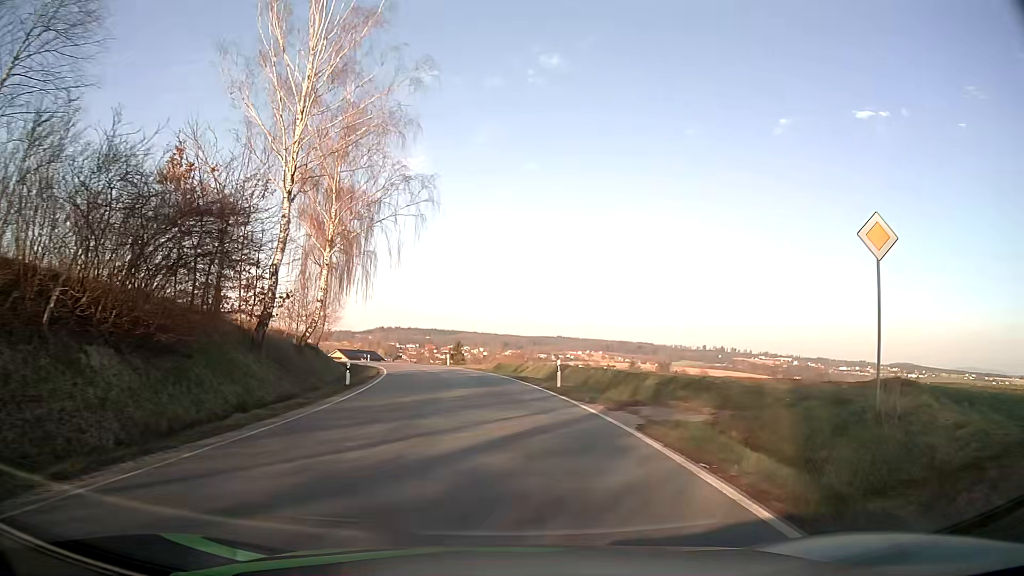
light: Day
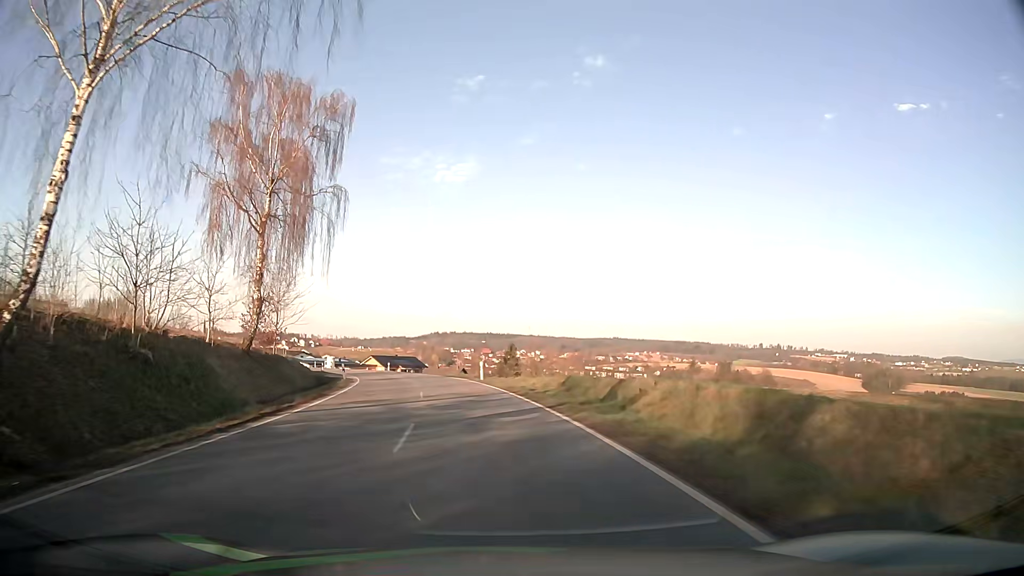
(-0.5, +25.8) m; -4°
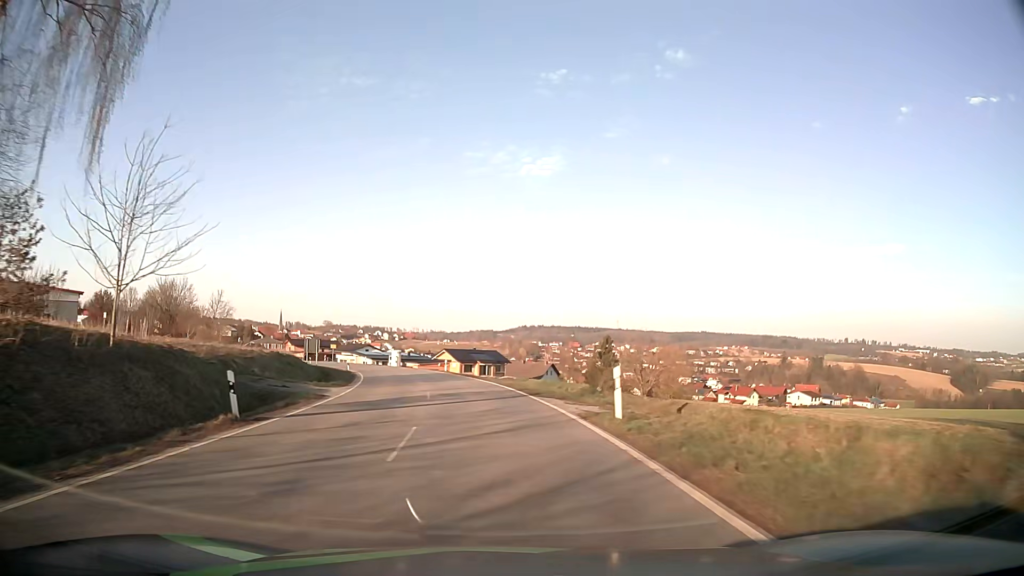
(-1.6, +25.2) m; -7°
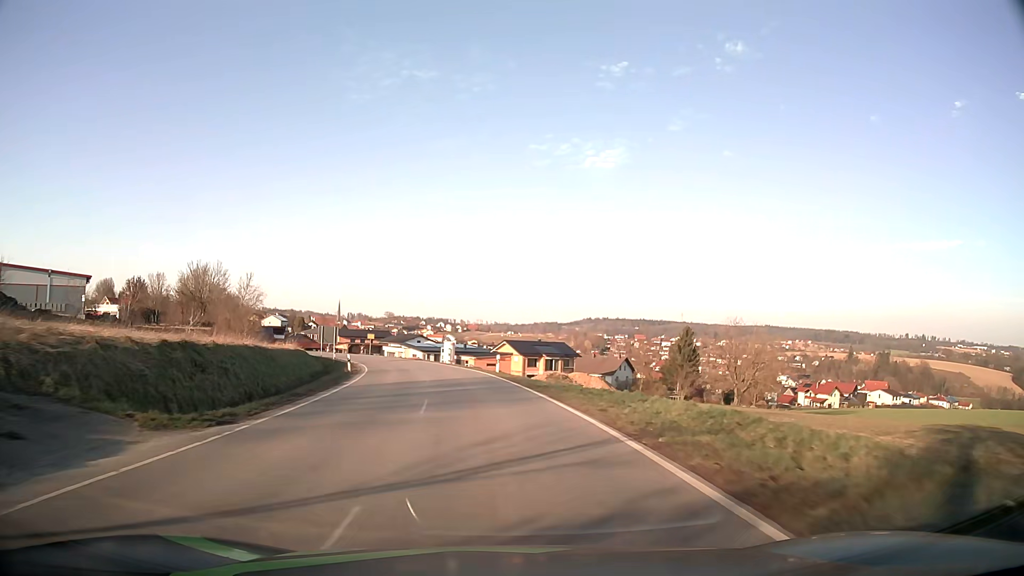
(-0.9, +18.7) m; -5°
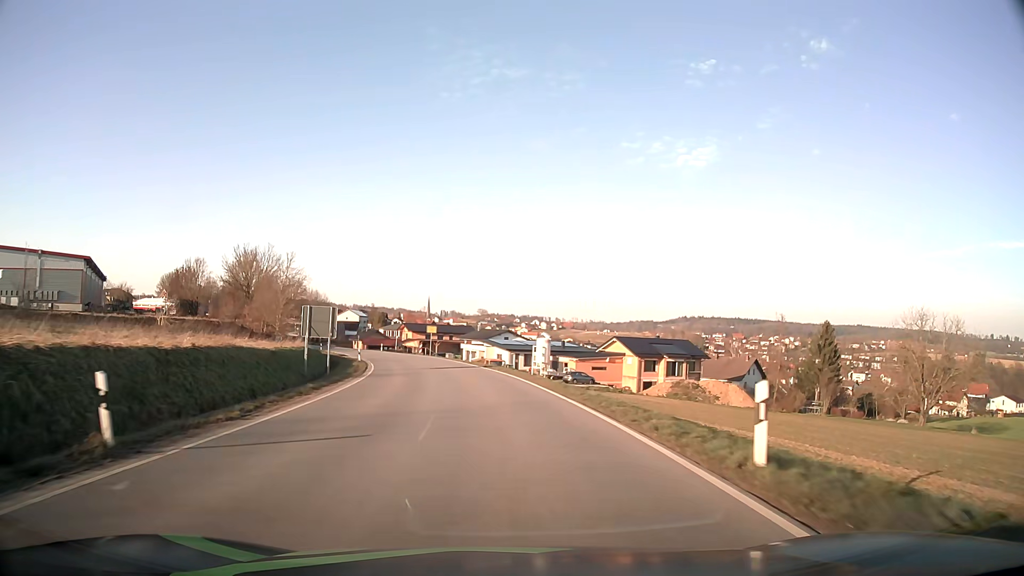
(-2.0, +27.9) m; -8°
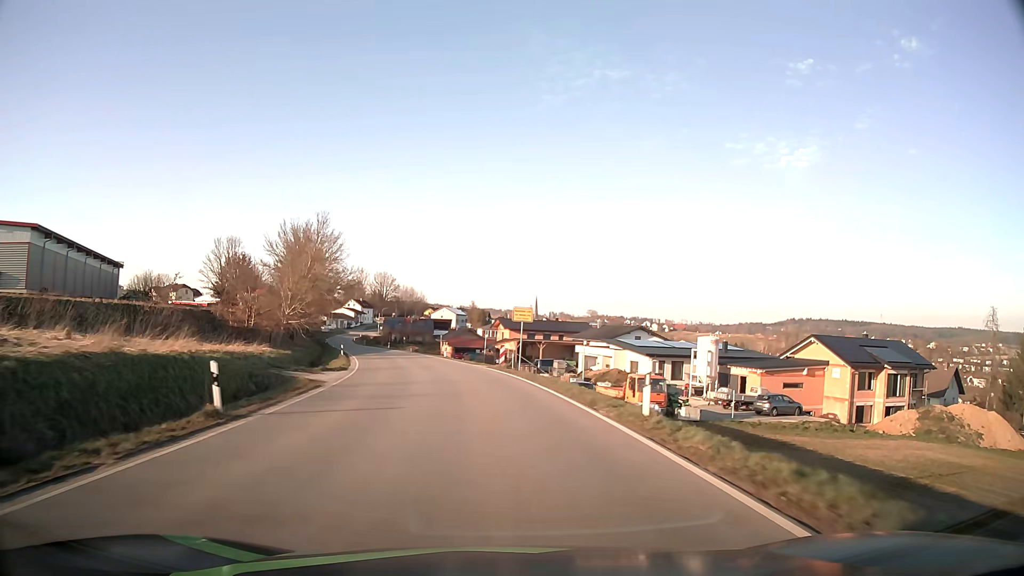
(-2.8, +35.5) m; -9°
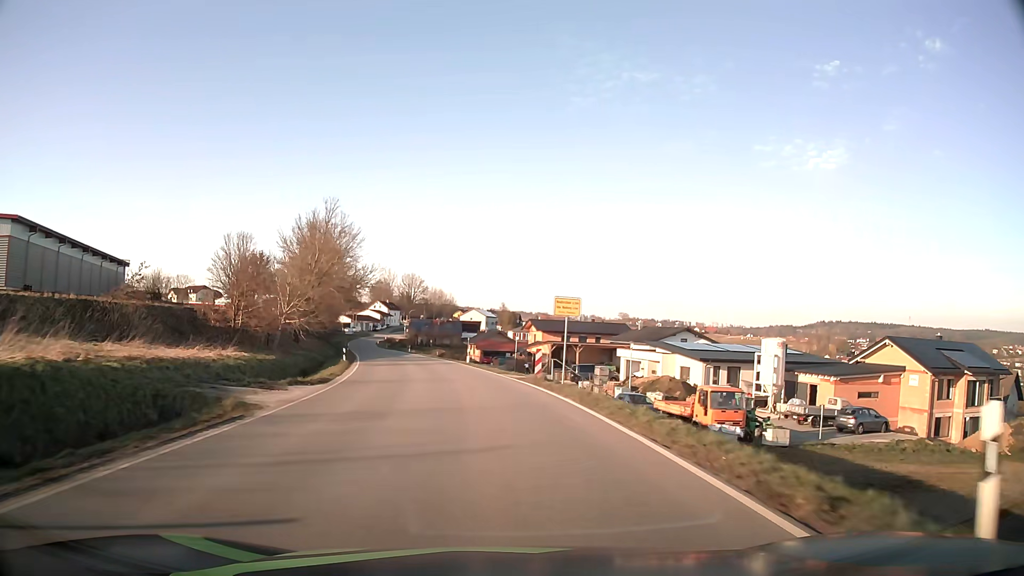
(-0.2, +8.6) m; -3°
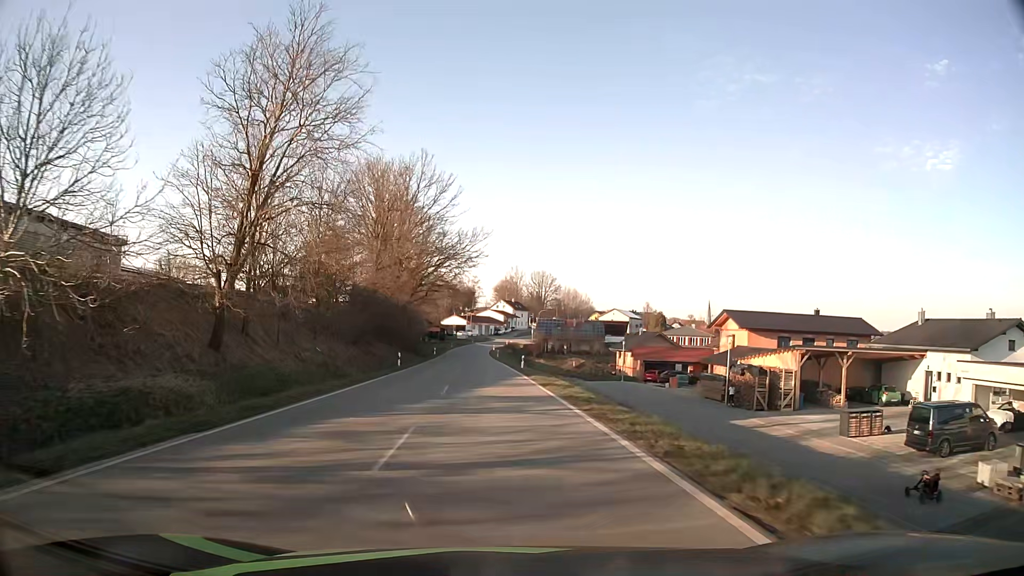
(-4.3, +41.1) m; -11°
(0, +10) (-1, +20) (-1, +30) (-2, +40) (-2, +50) (-3, +60) (-3, +70) (-4, +80) (-4, +90) (-5, +100) m
